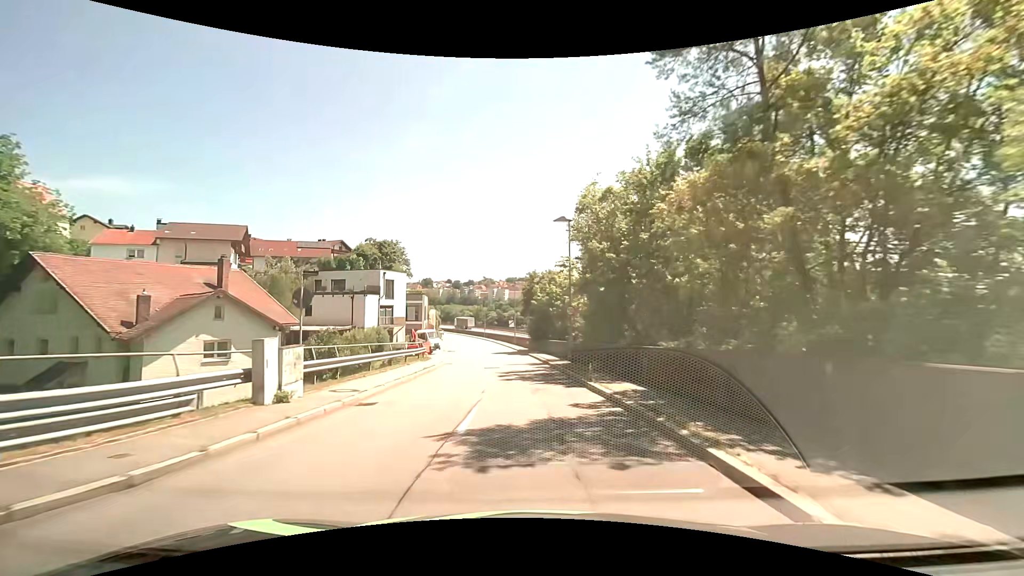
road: tertiary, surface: asphalt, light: Day
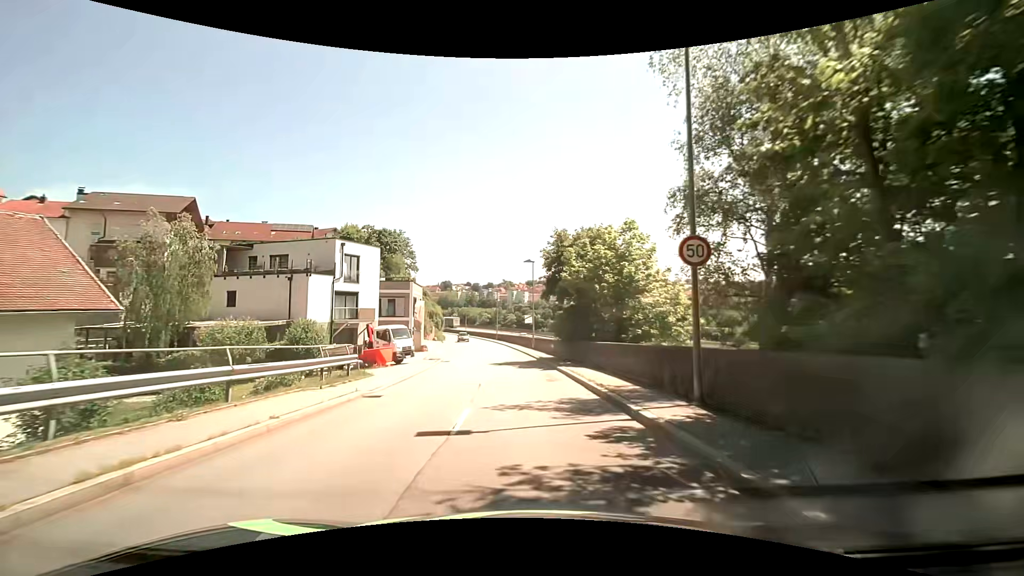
(-0.5, +18.4) m; -2°
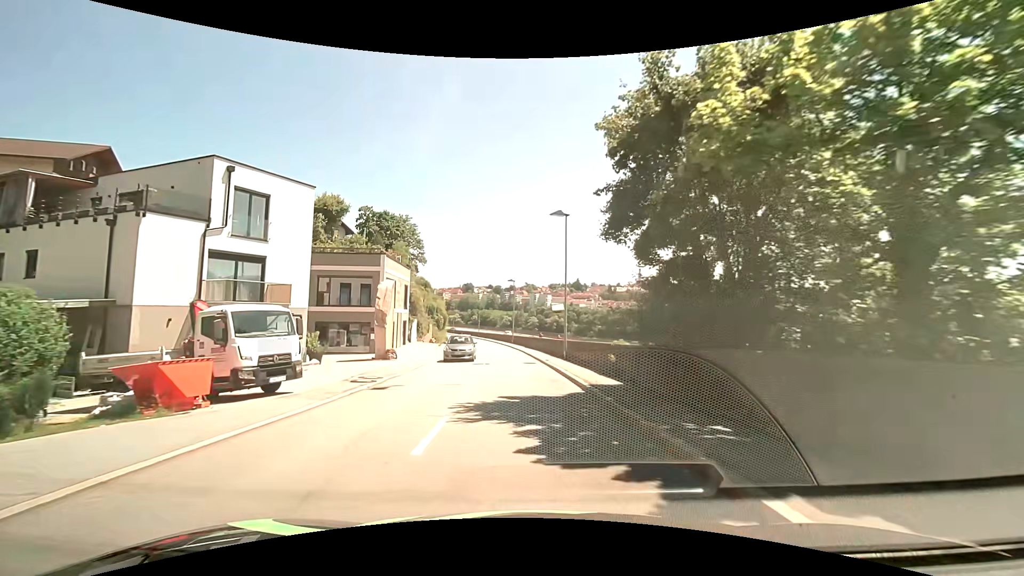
(-0.5, +17.8) m; -3°
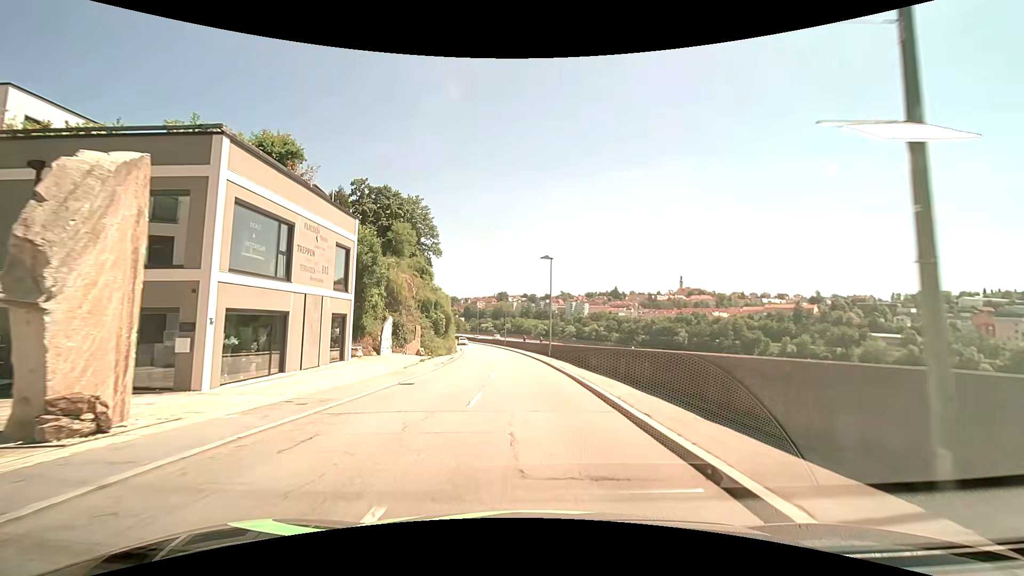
(-0.8, +22.8) m; -4°
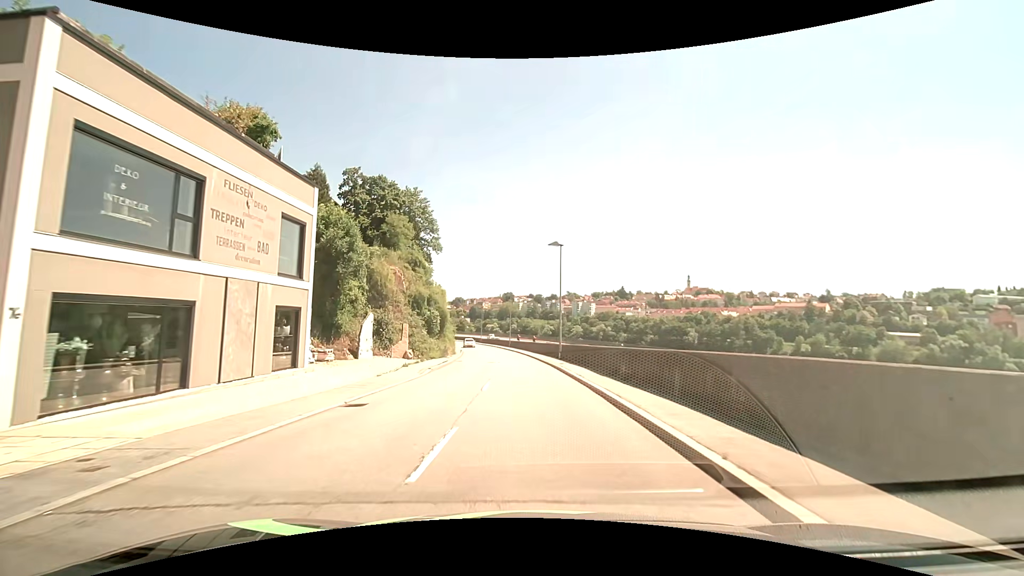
(0.0, +5.6) m; -1°
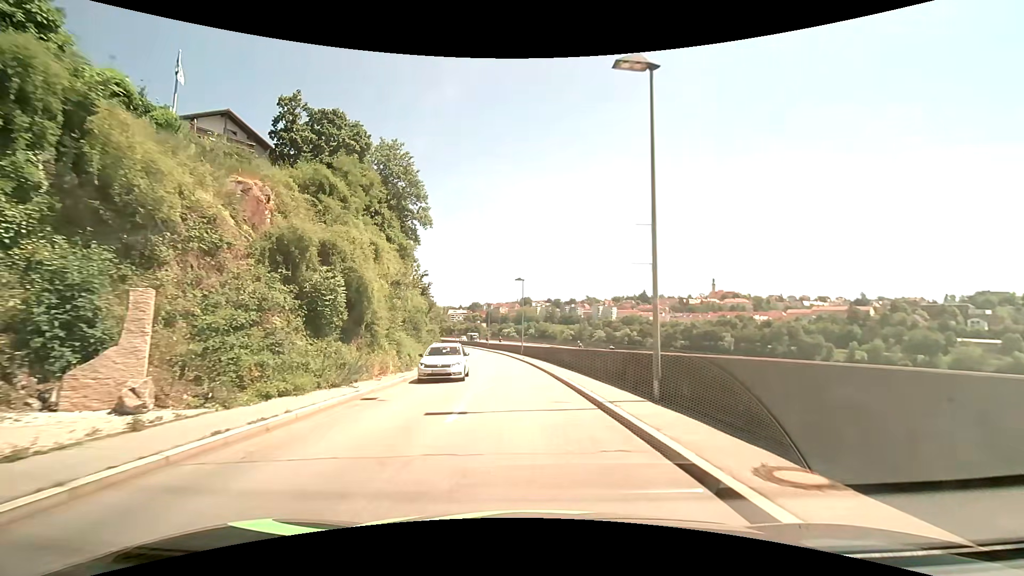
(-0.3, +23.0) m; -2°
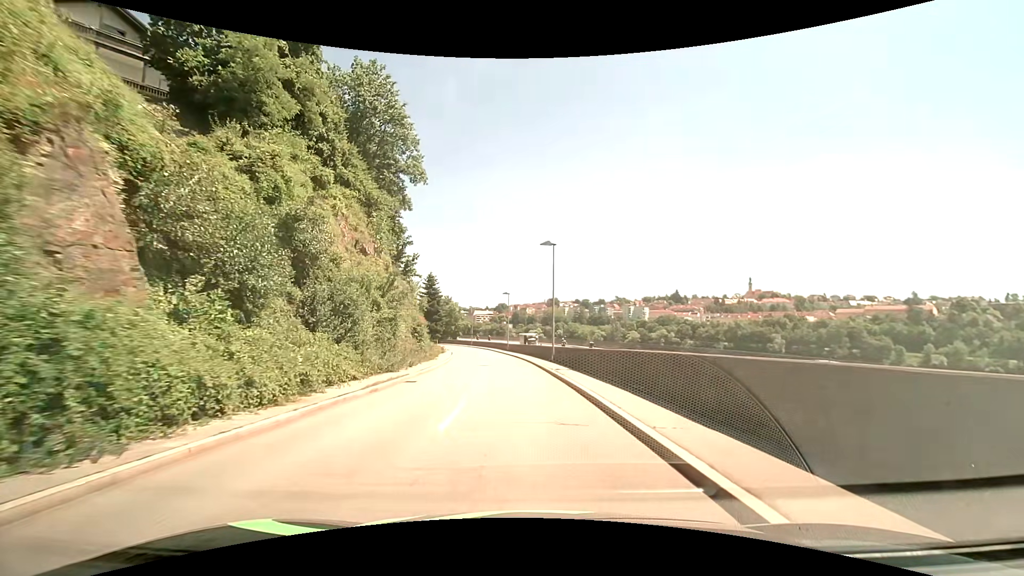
(-0.3, +19.0) m; -2°
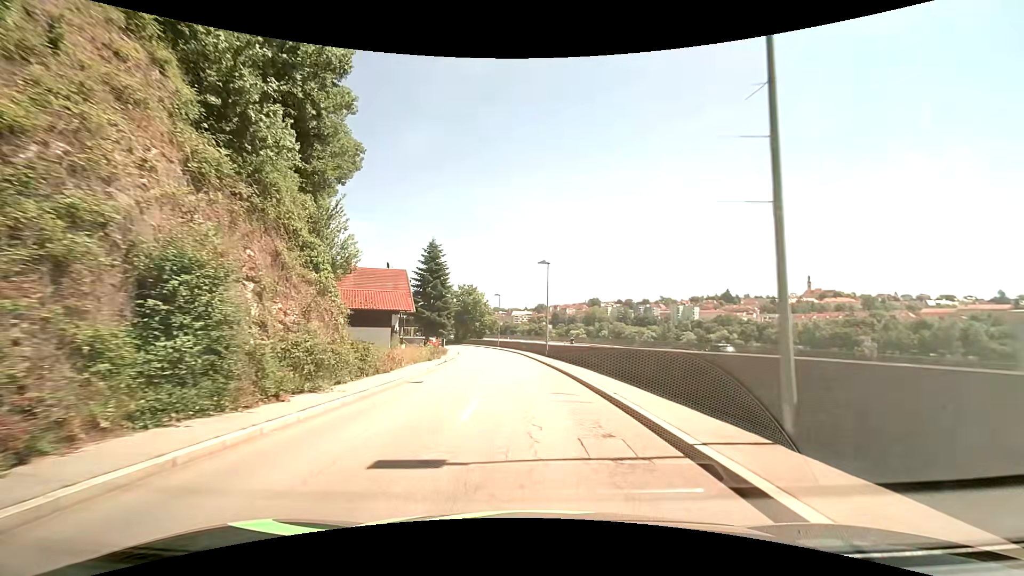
(-1.2, +26.5) m; -5°
(0, +10) (0, +20) (-1, +30) (-1, +40) (-2, +50) (-4, +60) (-6, +70) (-8, +79) (-12, +89) (-16, +98) m
